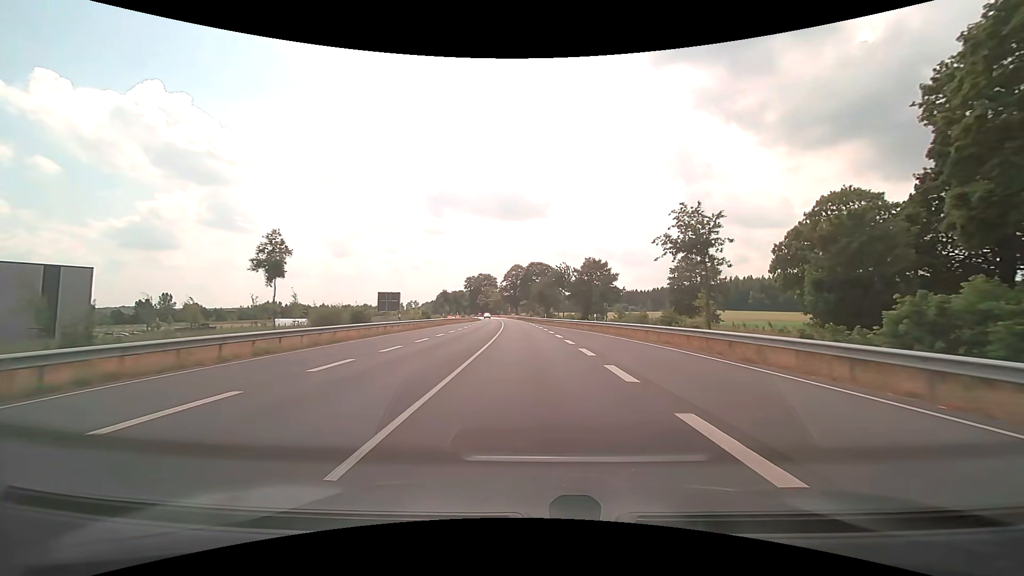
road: primary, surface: asphalt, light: Day
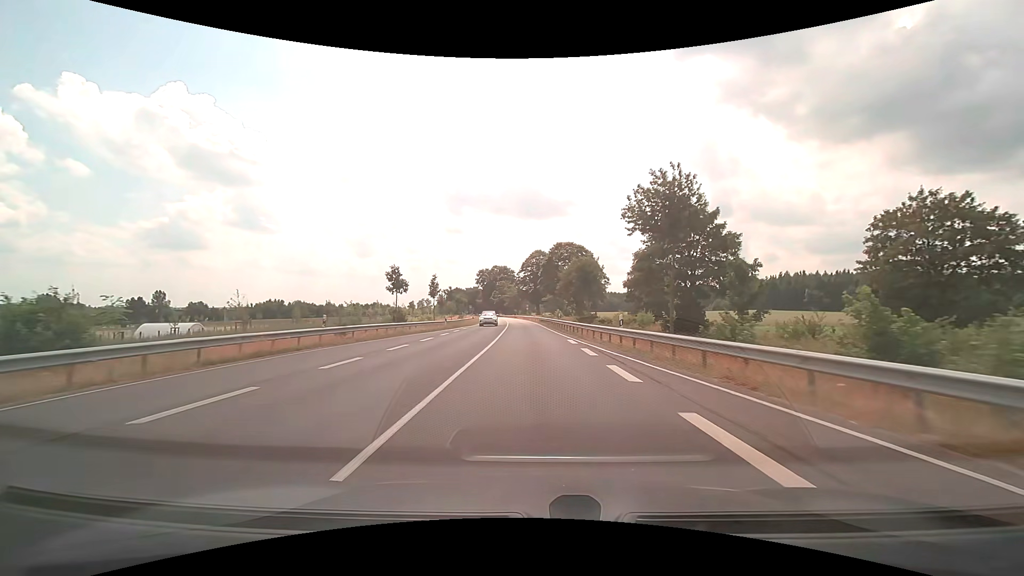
(-1.0, +42.2) m; -3°
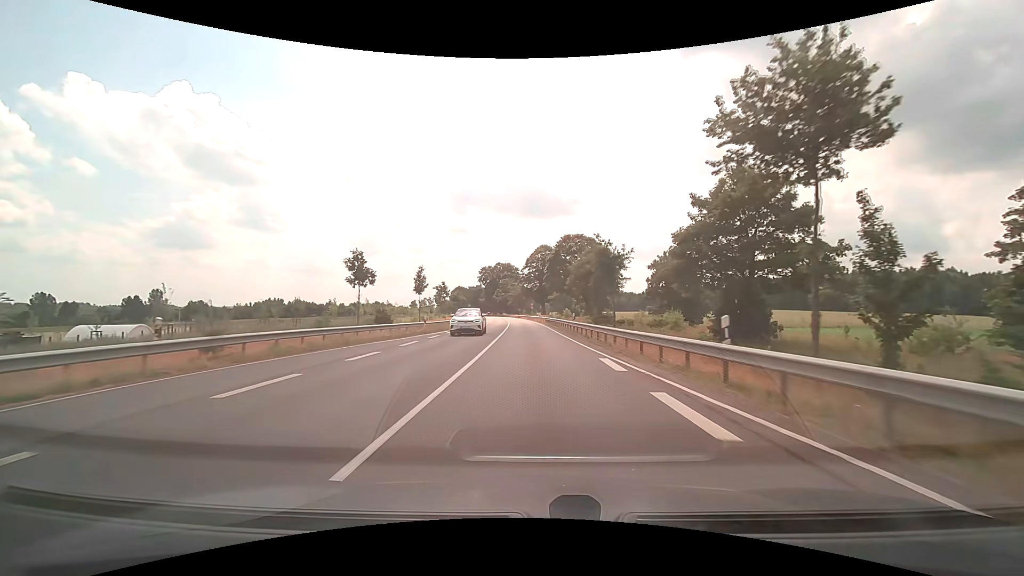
(0.0, +10.5) m; 0°
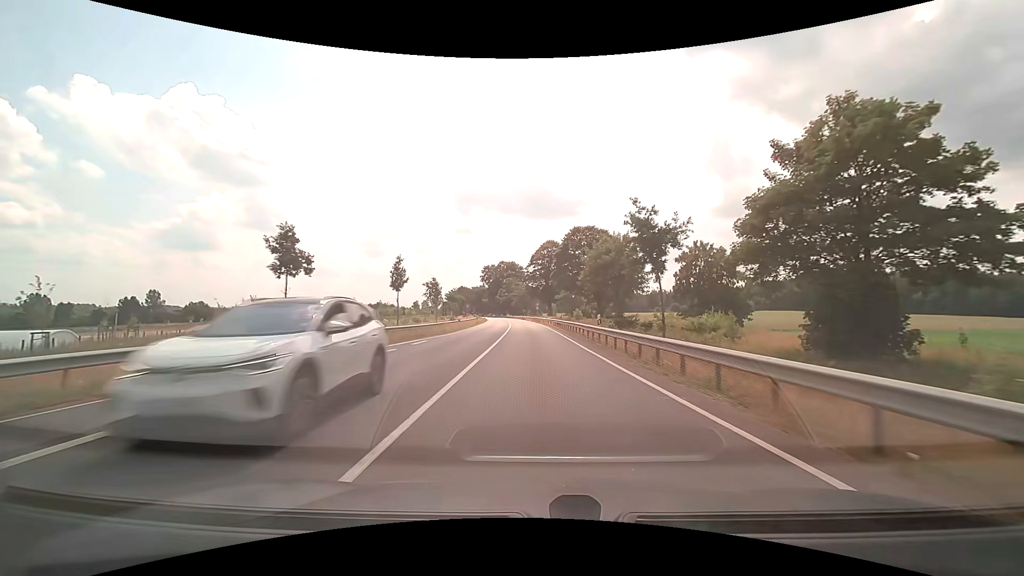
(-0.1, +10.4) m; -1°
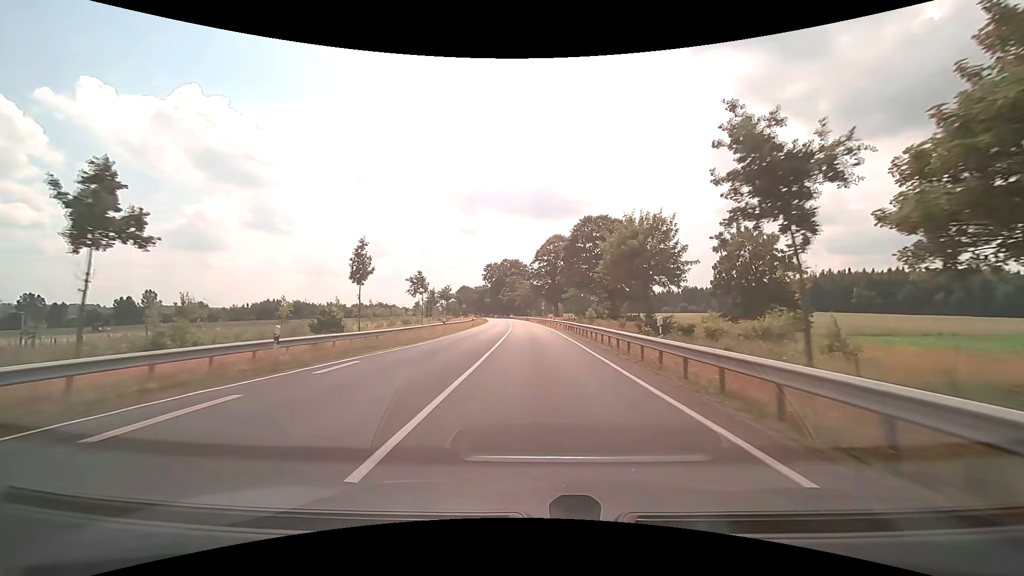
(-0.1, +10.4) m; -1°
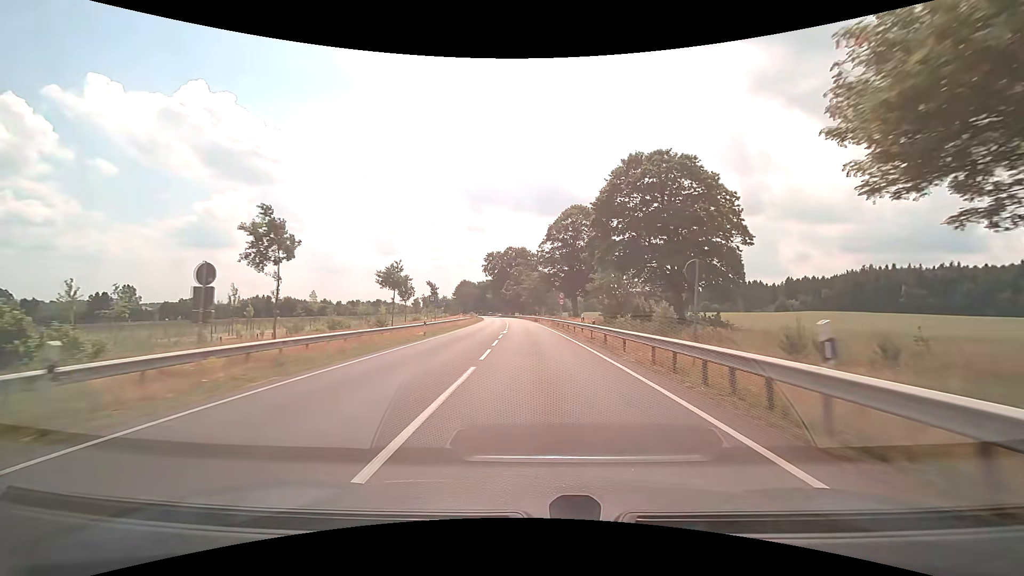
(-0.3, +30.9) m; -1°
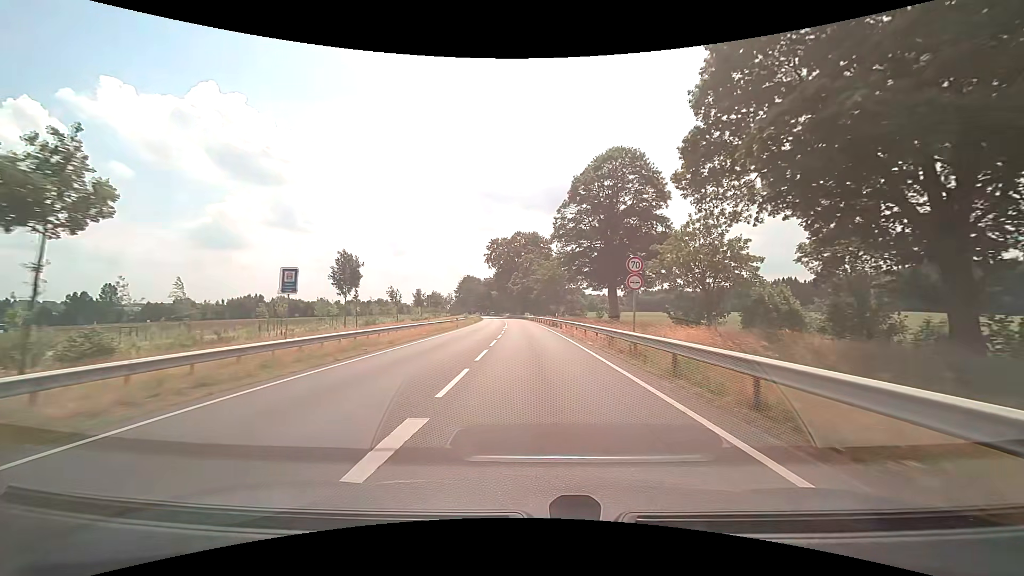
(-0.3, +30.5) m; -1°
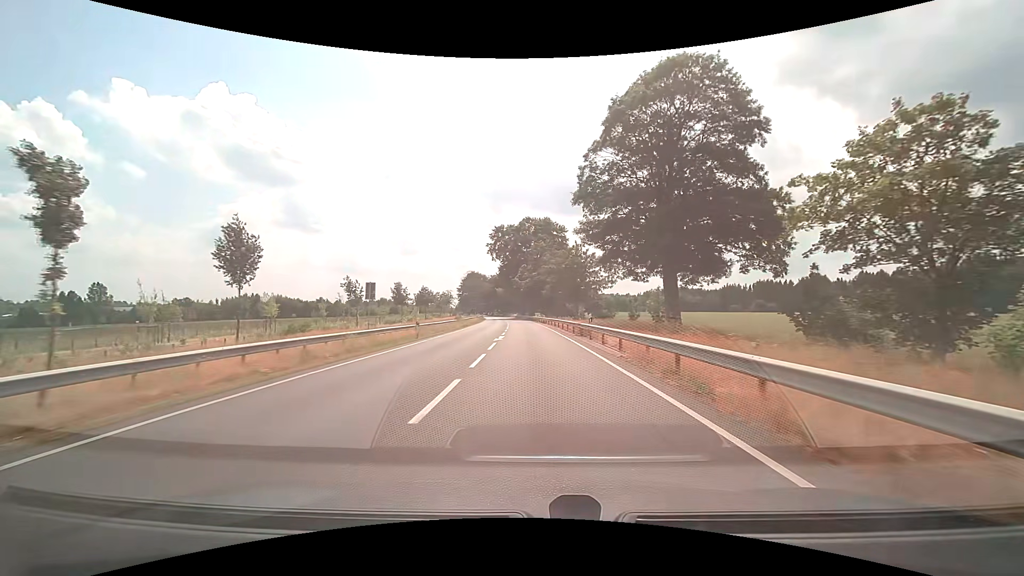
(-0.2, +20.1) m; -1°
(0, +10) (0, +20) (0, +30) (-1, +40) (-1, +50) (-2, +60) (-2, +70) (-3, +80) (-4, +90) (-4, +100) m
